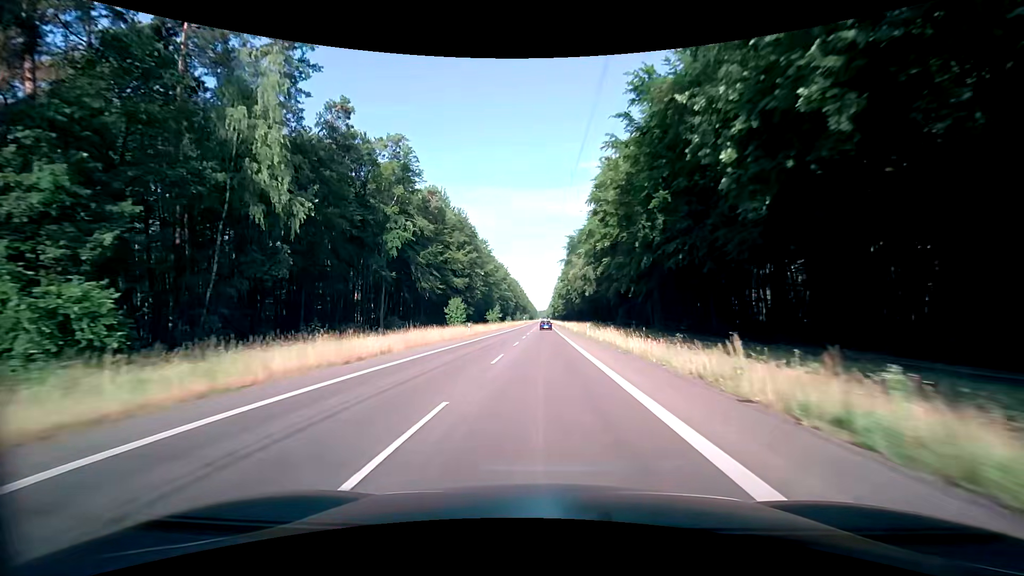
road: secondary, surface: asphalt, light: Day
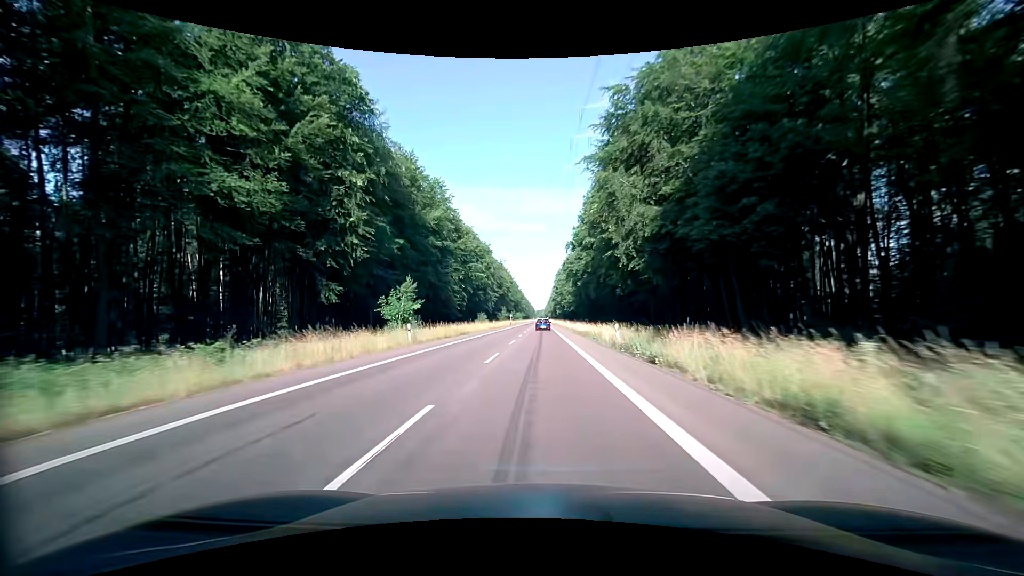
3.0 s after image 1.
(0.0, +71.1) m; 0°
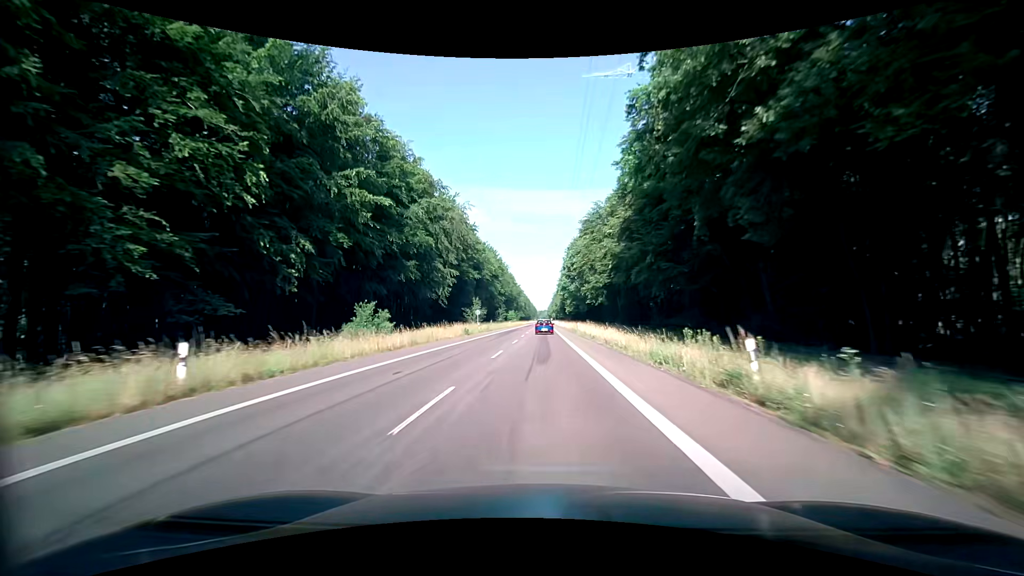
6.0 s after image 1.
(0.0, +68.1) m; 0°
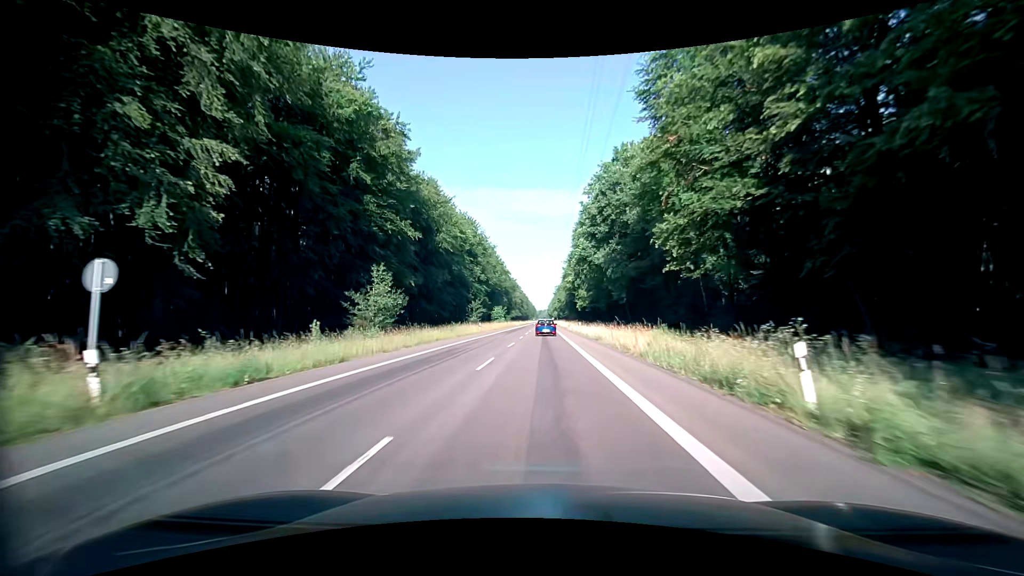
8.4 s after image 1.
(+0.1, +51.3) m; 0°
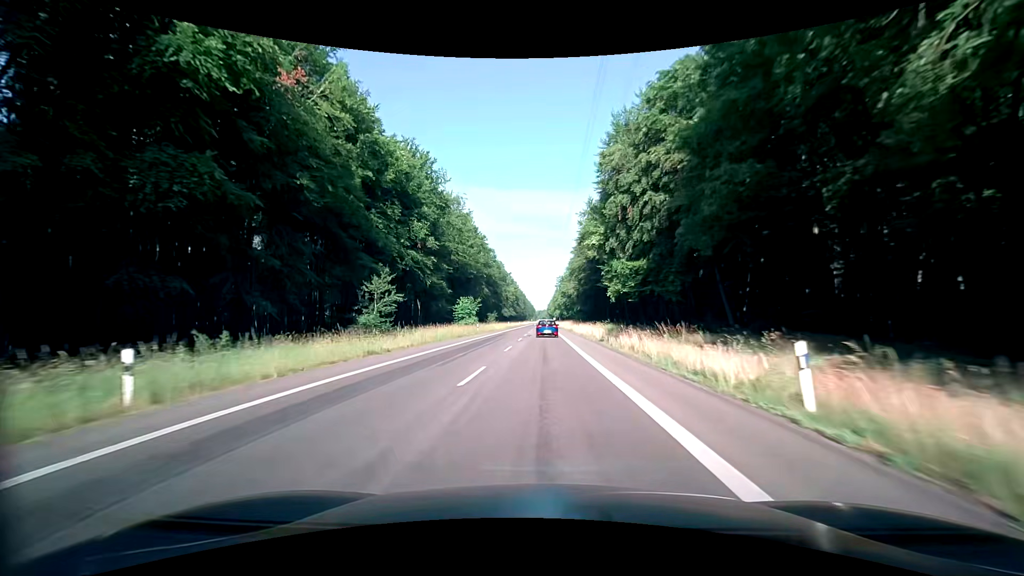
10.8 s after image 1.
(+0.2, +50.2) m; 0°
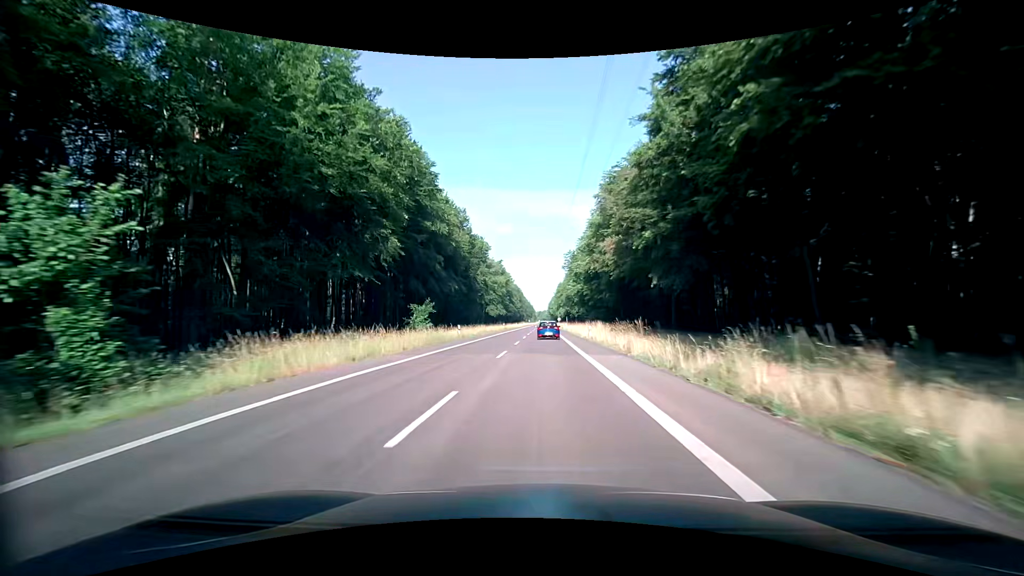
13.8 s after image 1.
(0.0, +64.0) m; 0°
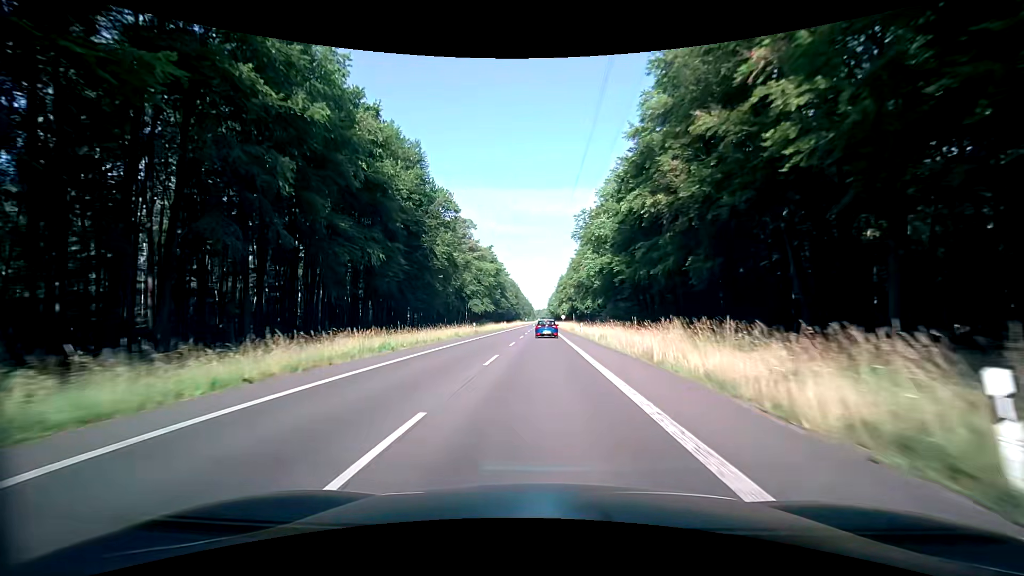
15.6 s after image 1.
(+0.1, +39.5) m; 0°
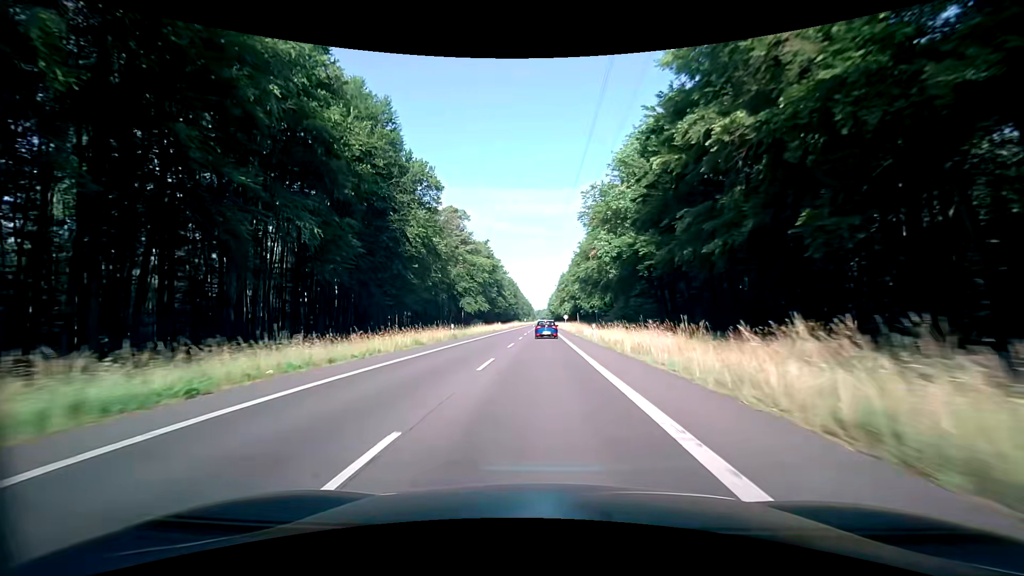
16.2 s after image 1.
(0.0, +13.3) m; 0°
(0, +10) (0, +20) (0, +30) (0, +40) (0, +50) (0, +60) (0, +70) (0, +80) (0, +90) (0, +100) m
